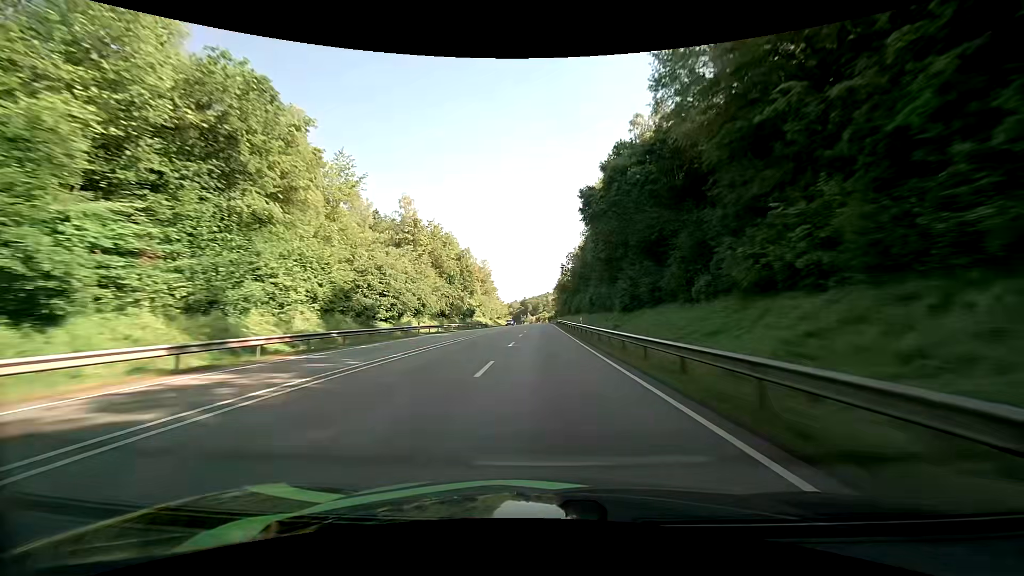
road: primary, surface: asphalt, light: Day
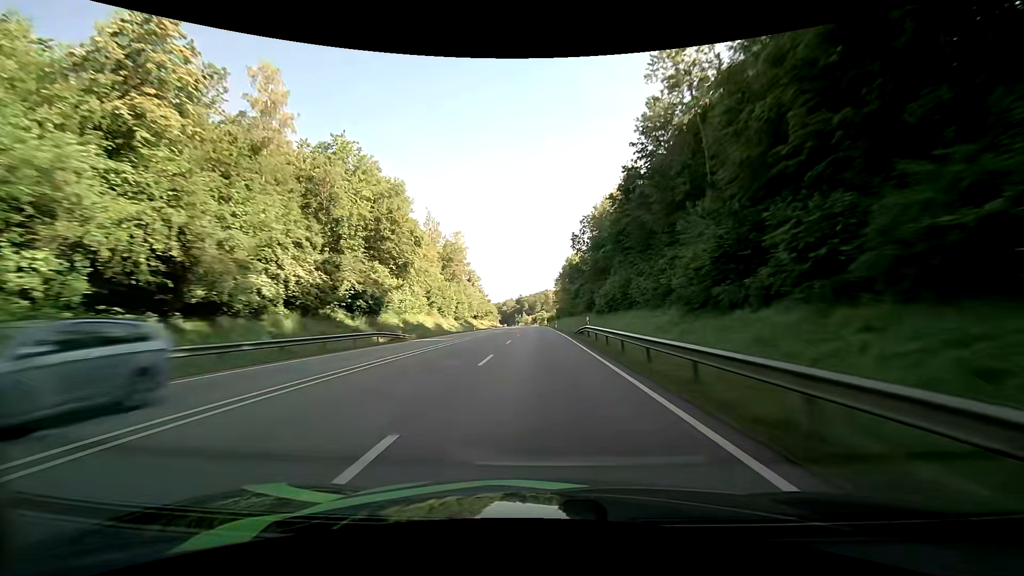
(+0.3, +58.0) m; +1°
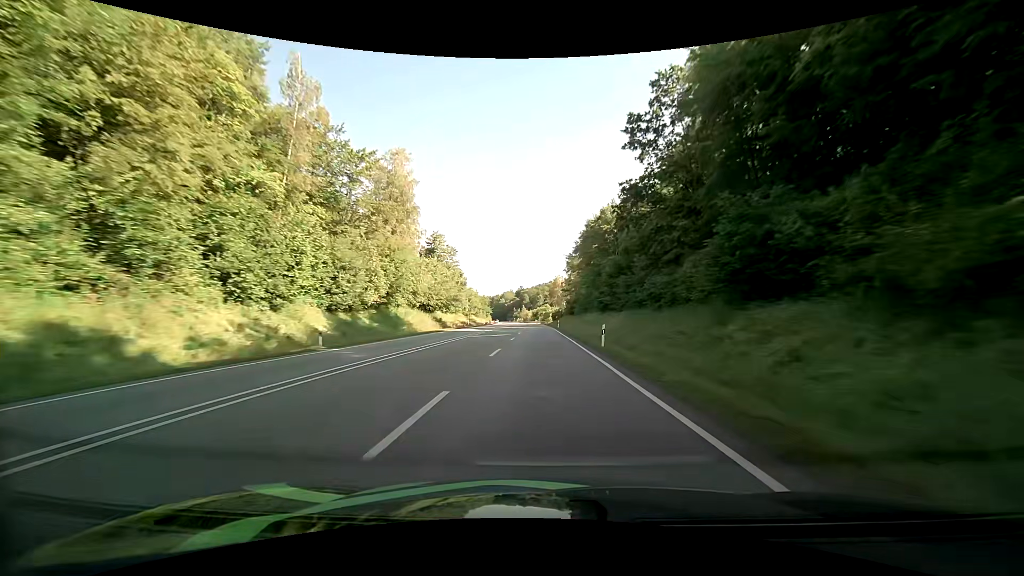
(-0.4, +57.5) m; -1°
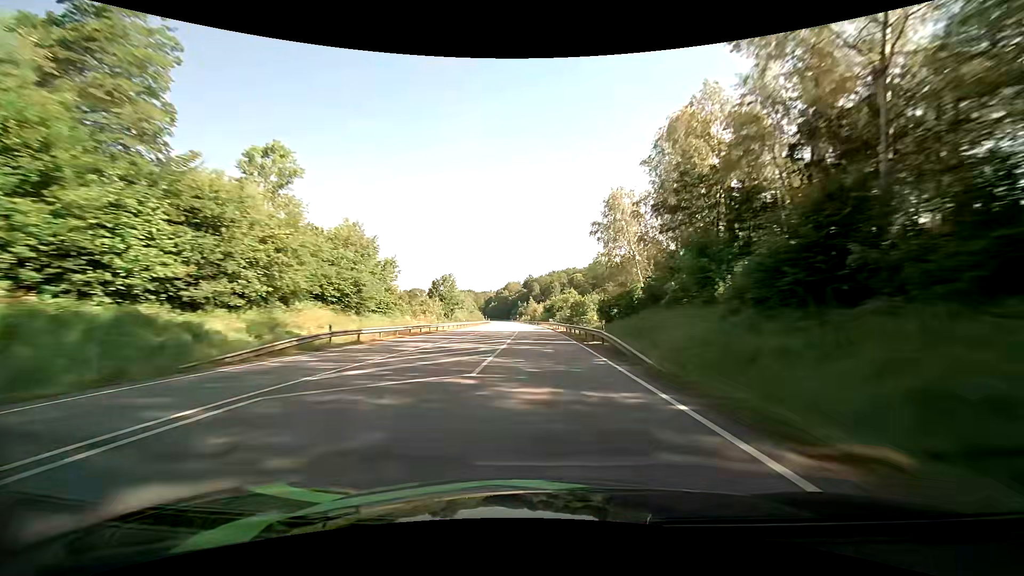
(-0.9, +95.8) m; -1°
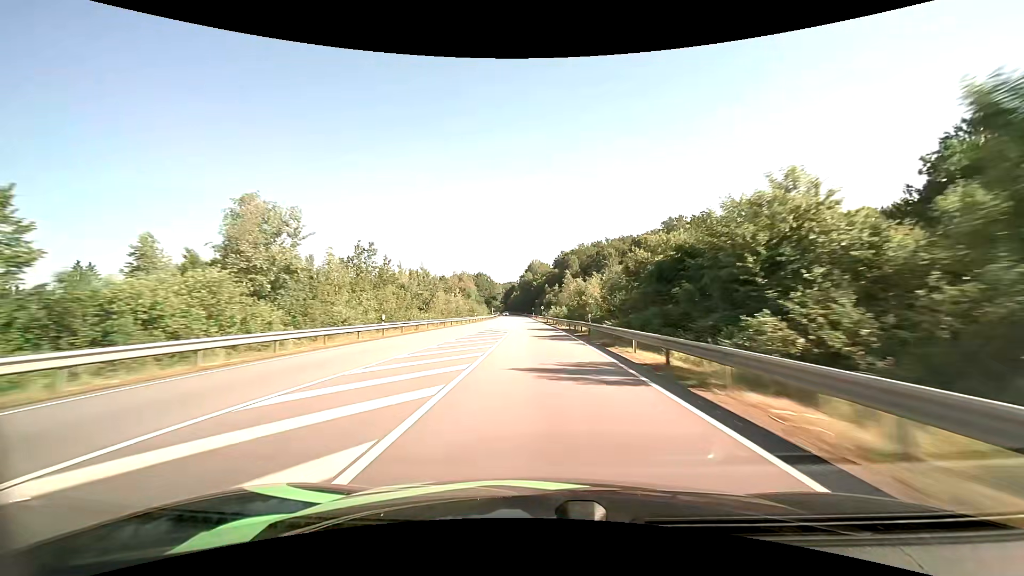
(-2.8, +95.5) m; -4°
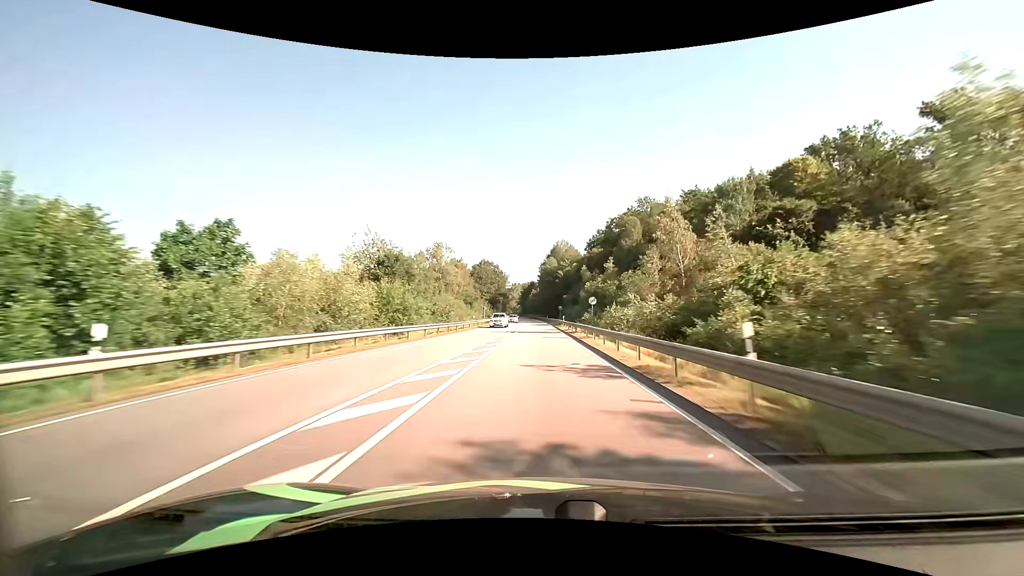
(-1.7, +69.1) m; -3°
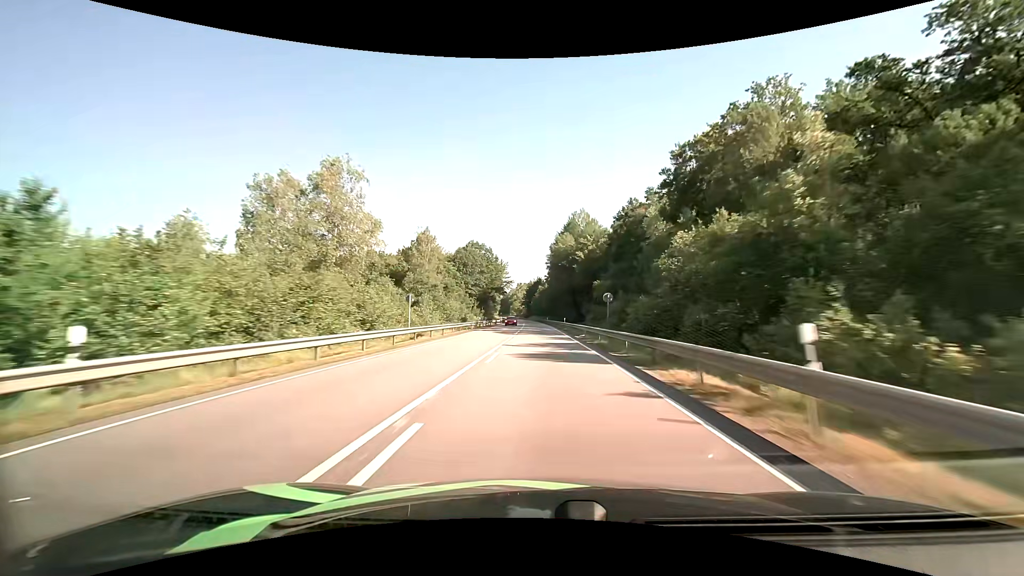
(-0.4, +49.6) m; -1°
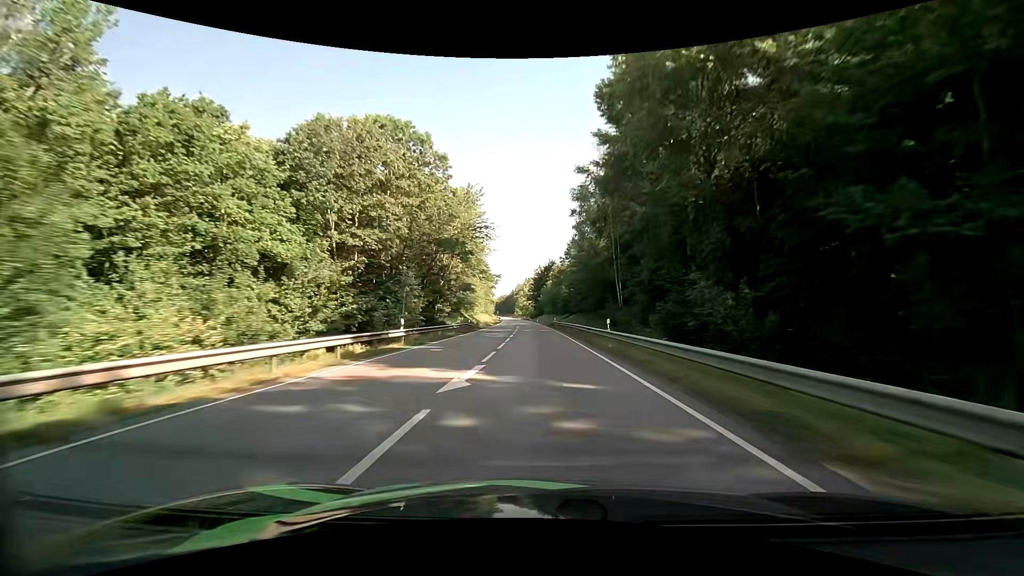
(-1.0, +83.5) m; -1°
(0, +10) (0, +20) (0, +30) (0, +40) (0, +50) (-1, +60) (-1, +70) (-1, +80) (-2, +90) (-2, +100) m
